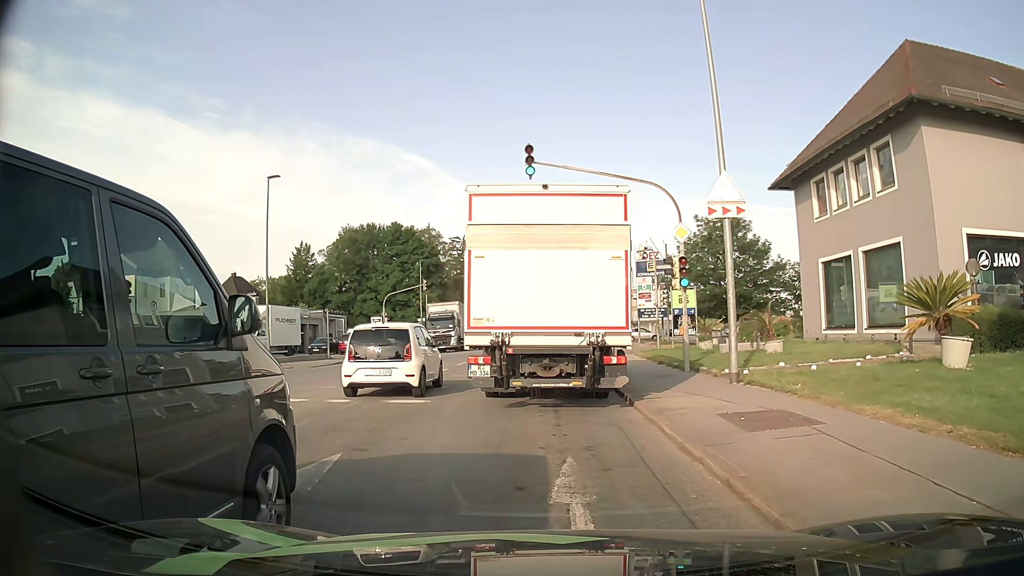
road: tertiary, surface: asphalt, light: Day
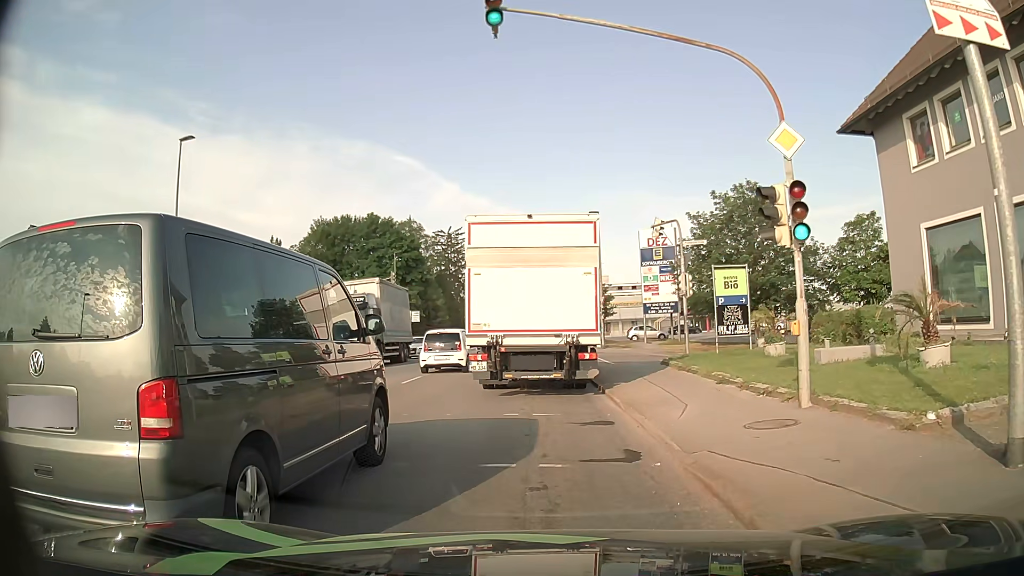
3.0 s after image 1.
(0.0, +9.3) m; 0°
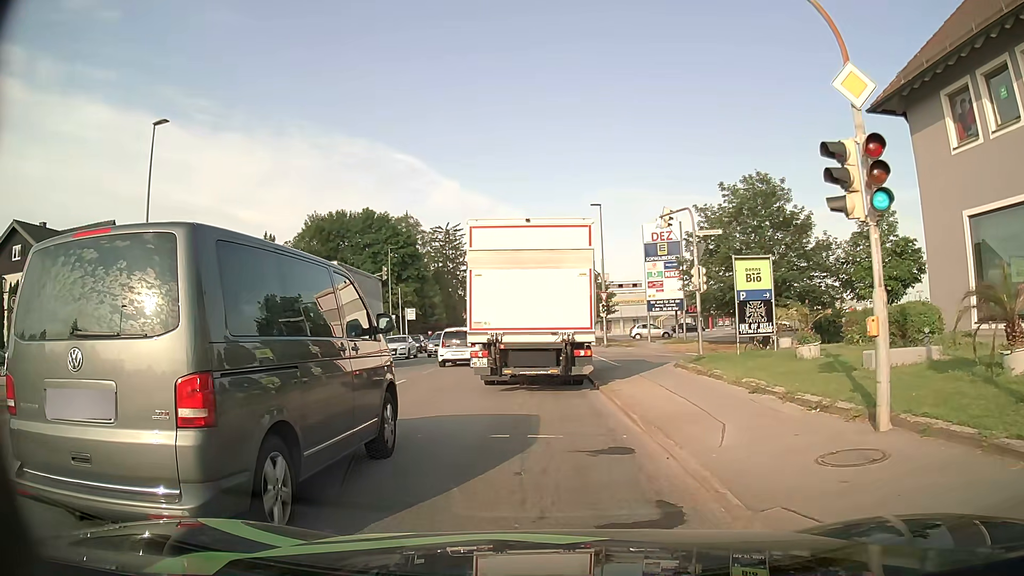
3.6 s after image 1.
(0.0, +2.4) m; +1°
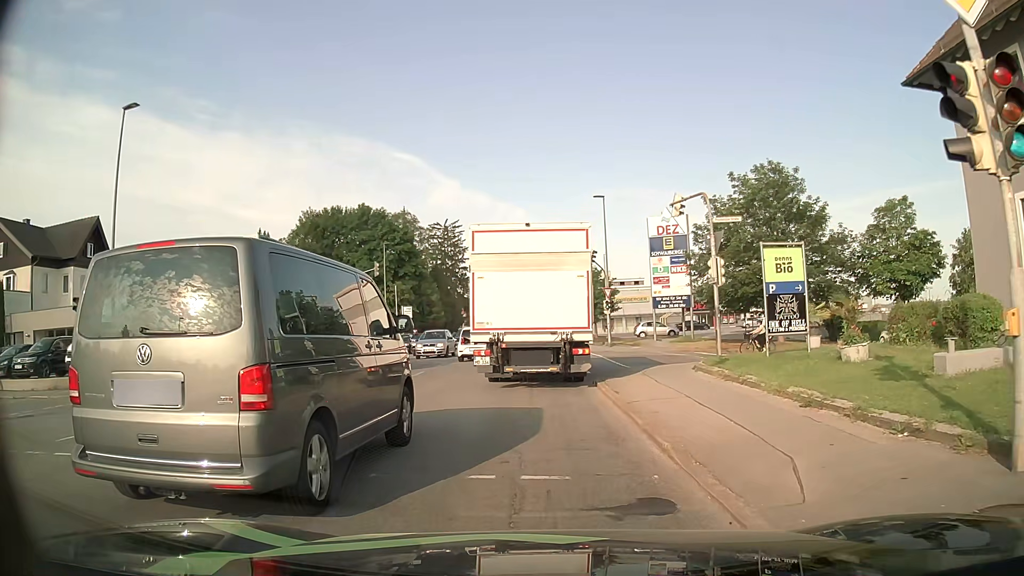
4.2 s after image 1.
(0.0, +2.4) m; -1°
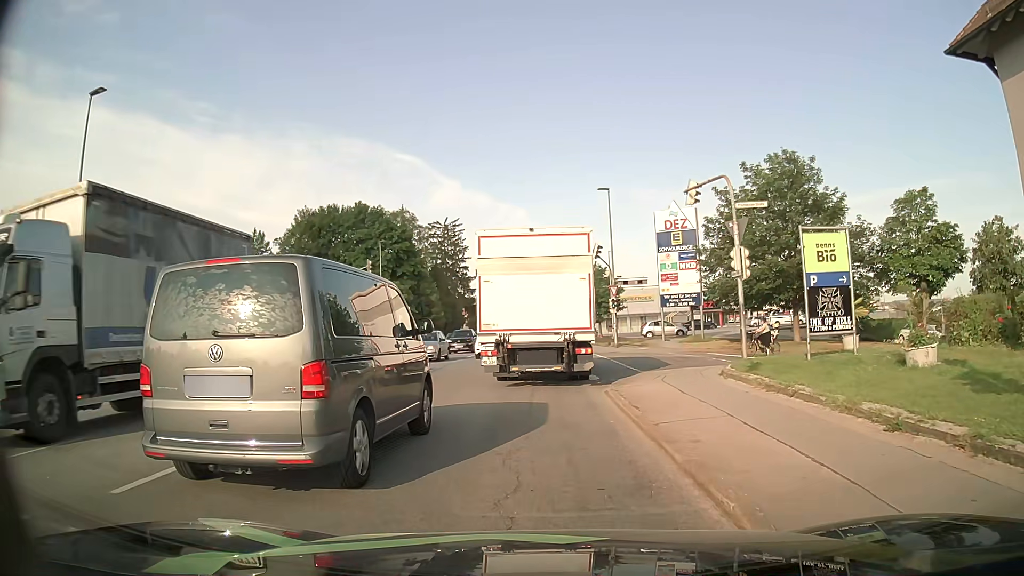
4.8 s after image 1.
(0.0, +2.5) m; -1°
